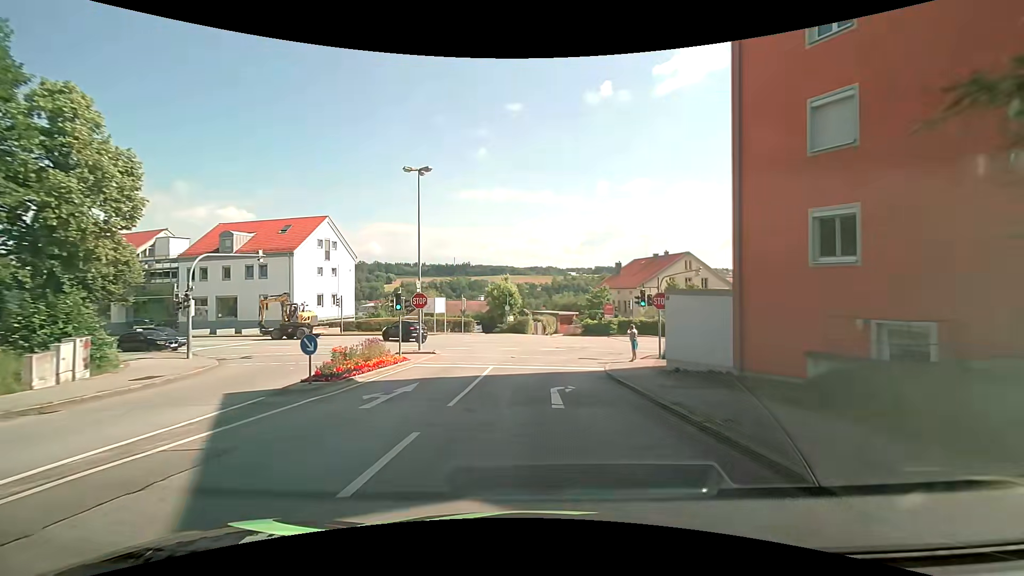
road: residential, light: Day
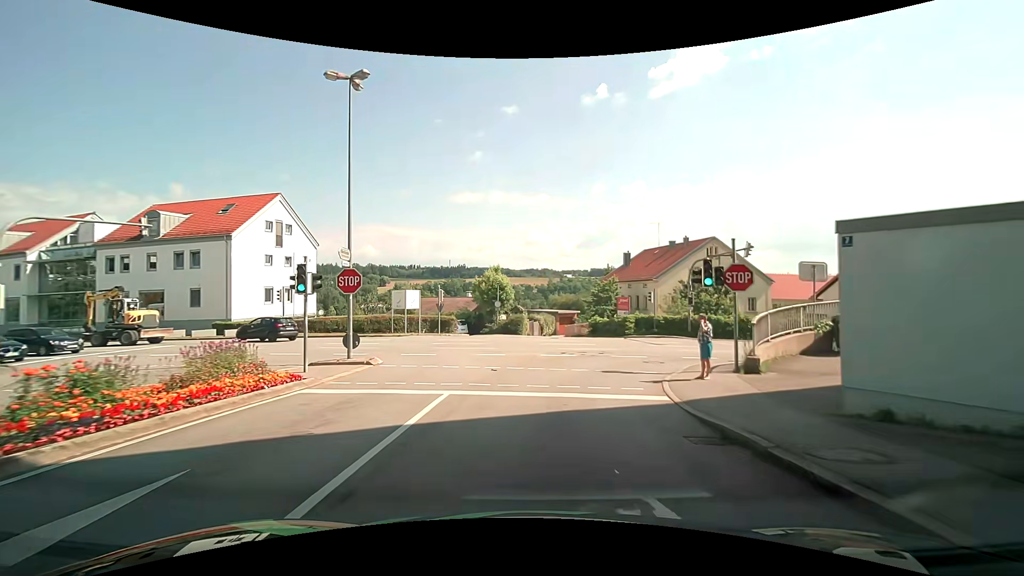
(0.0, +9.8) m; +1°
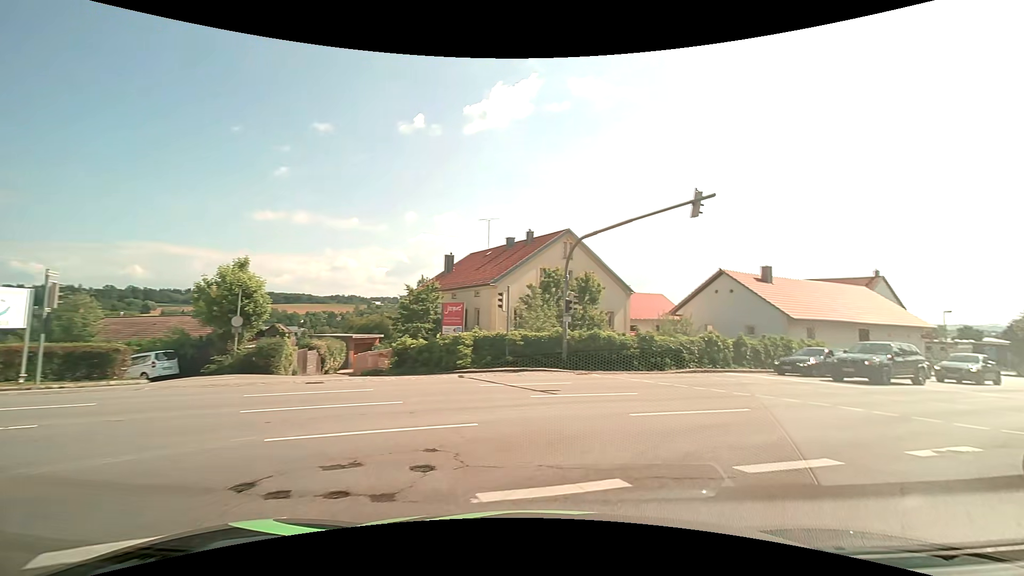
(+1.2, +17.1) m; +20°
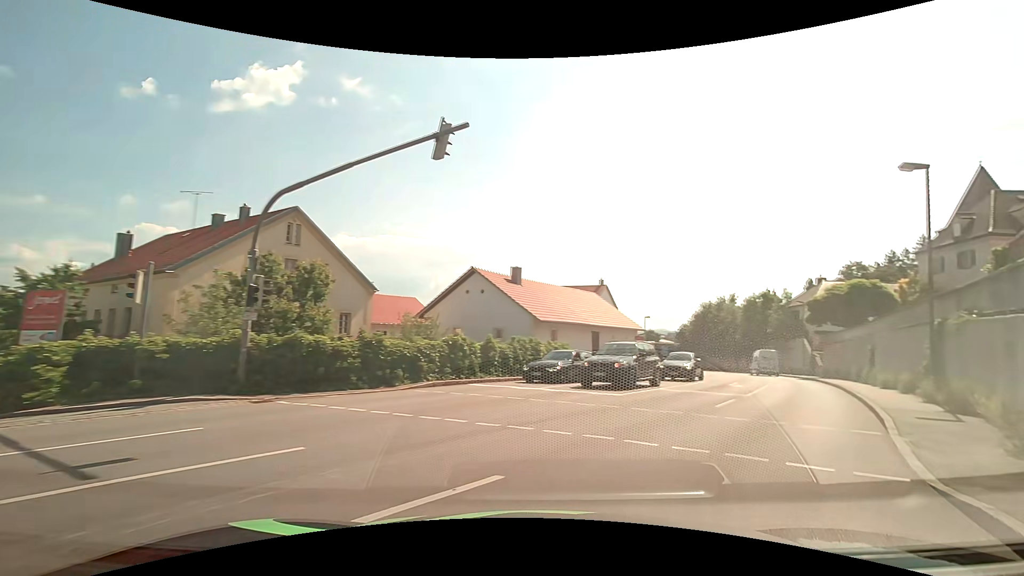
(+1.5, +6.2) m; +26°
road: tertiary
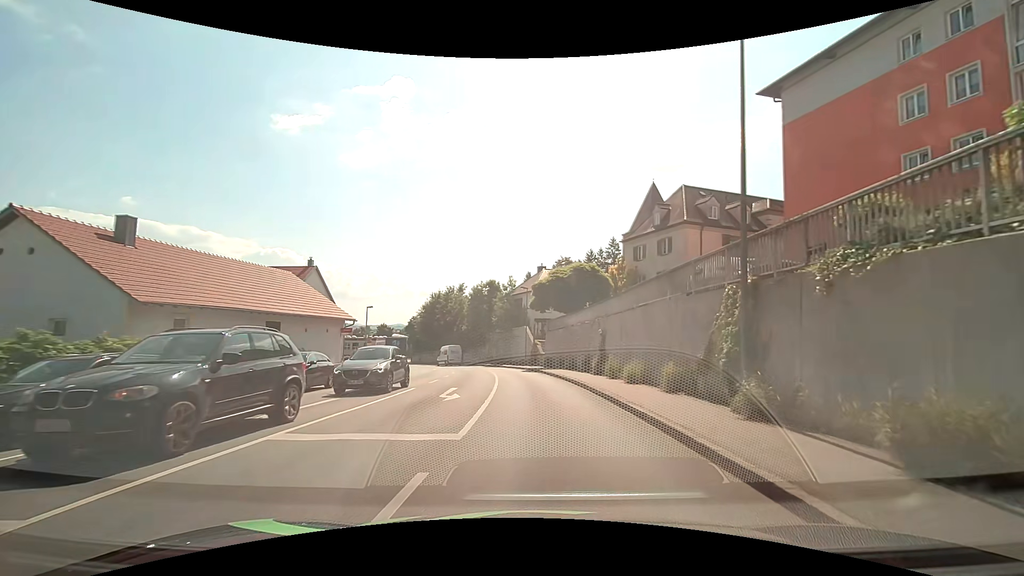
(+3.8, +10.5) m; +30°
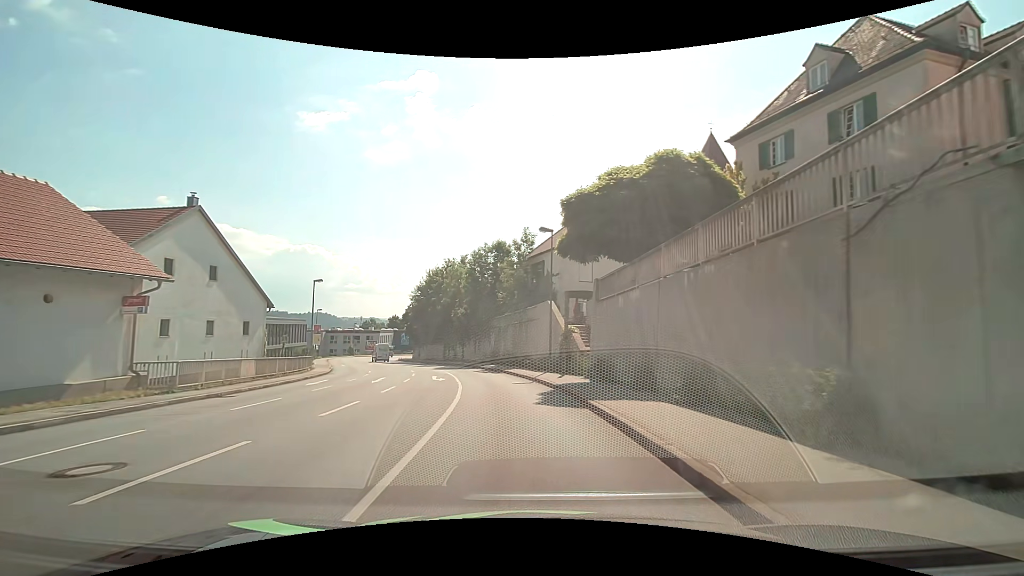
(+0.6, +23.1) m; -2°
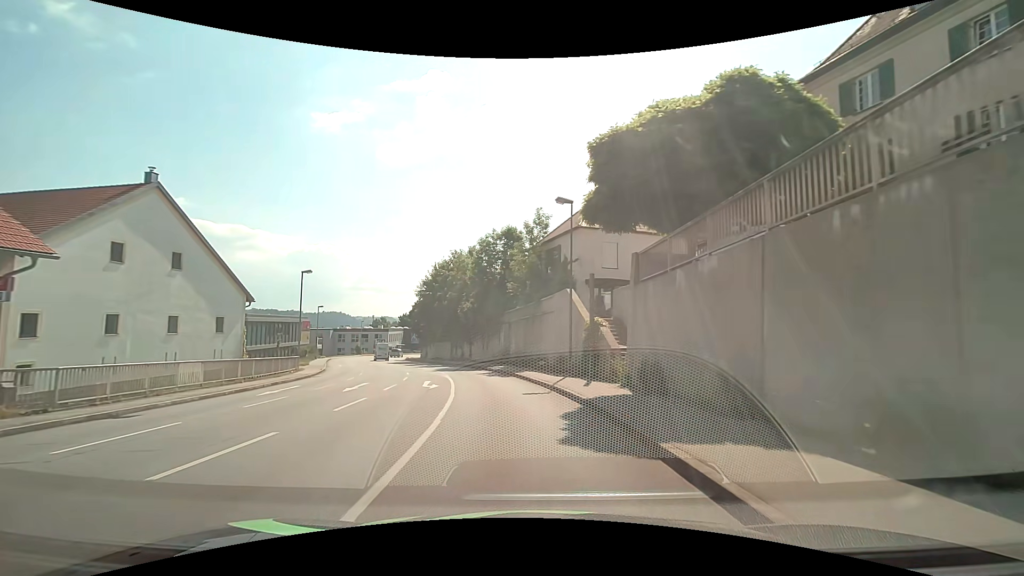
(0.0, +5.3) m; -1°
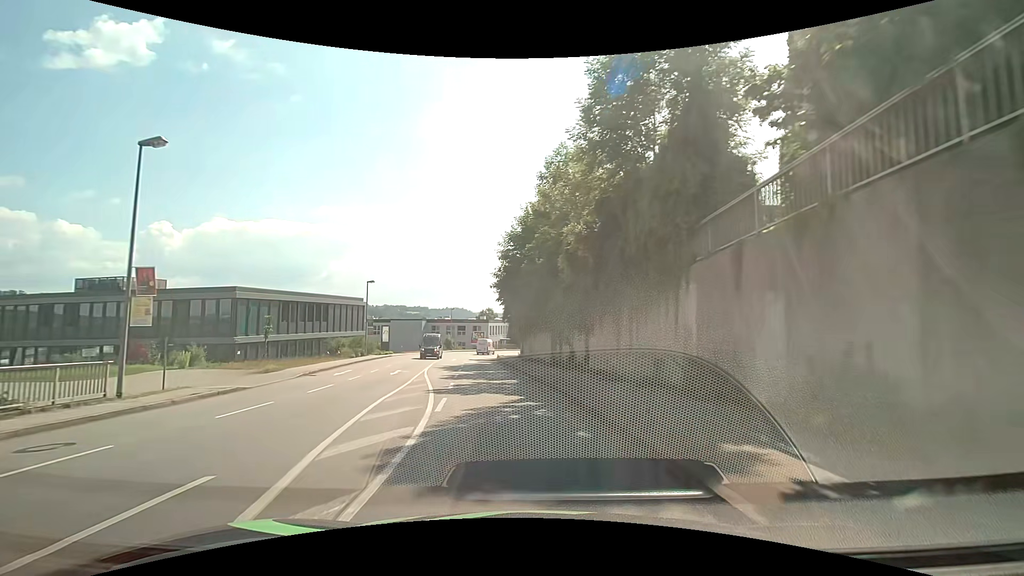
(-2.7, +28.0) m; -13°
(0, +10) (-2, +20) (-4, +30) (-6, +39) (-8, +49) (-9, +59) (-9, +69) (-9, +79) (-8, +89) (-6, +99) m
